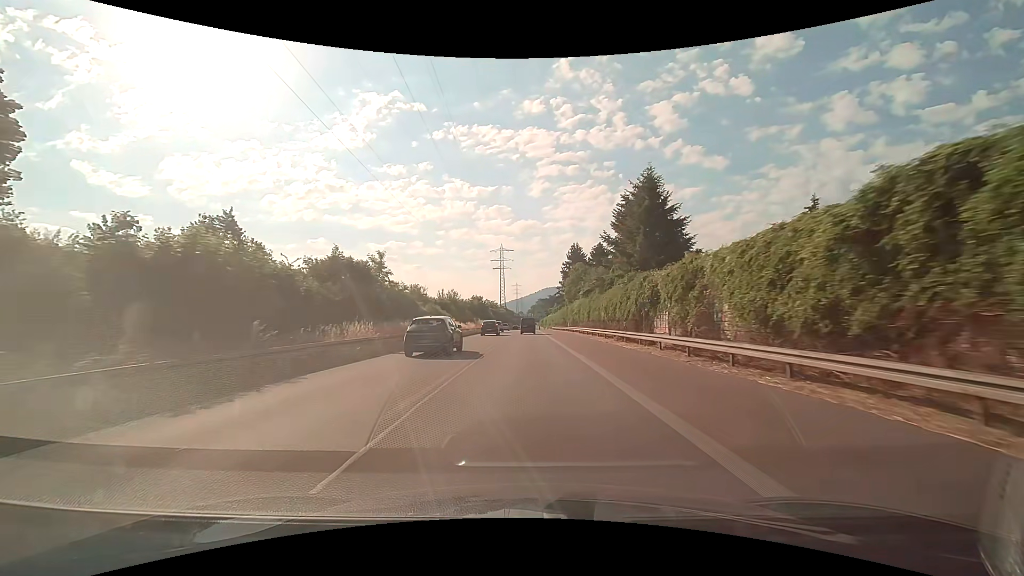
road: trunk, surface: asphalt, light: Day
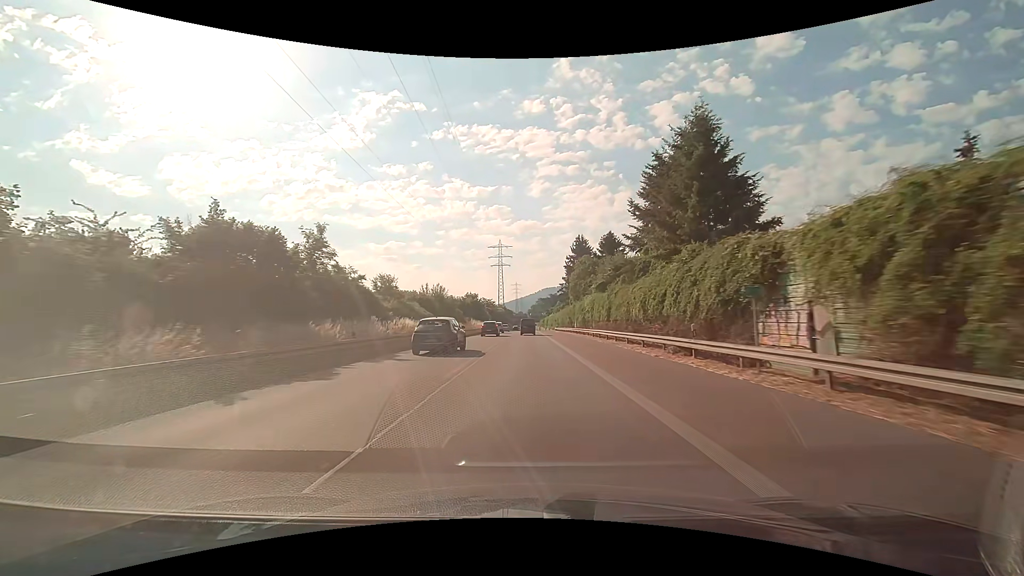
(0.0, +12.8) m; 0°
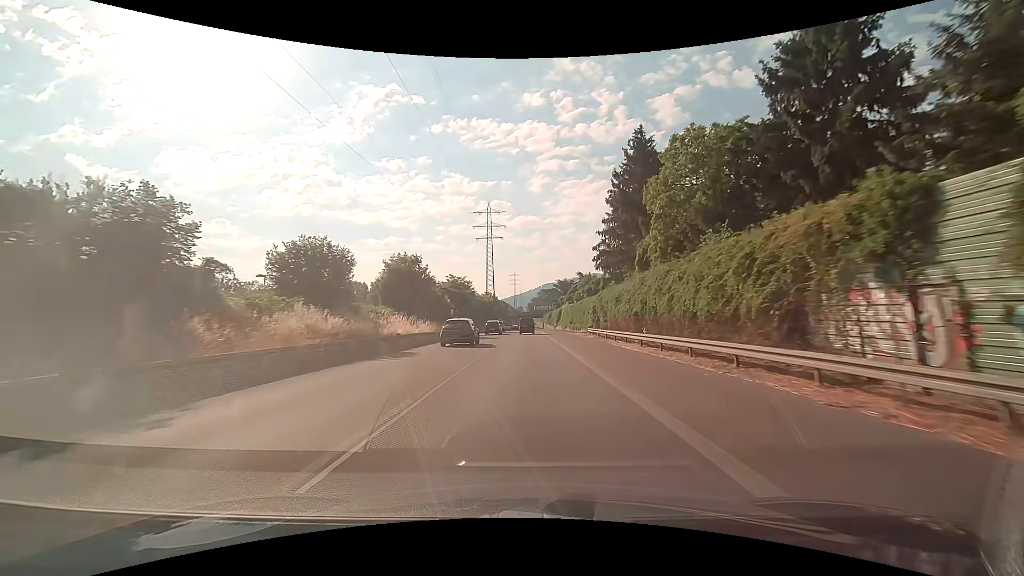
(-0.2, +63.9) m; 0°
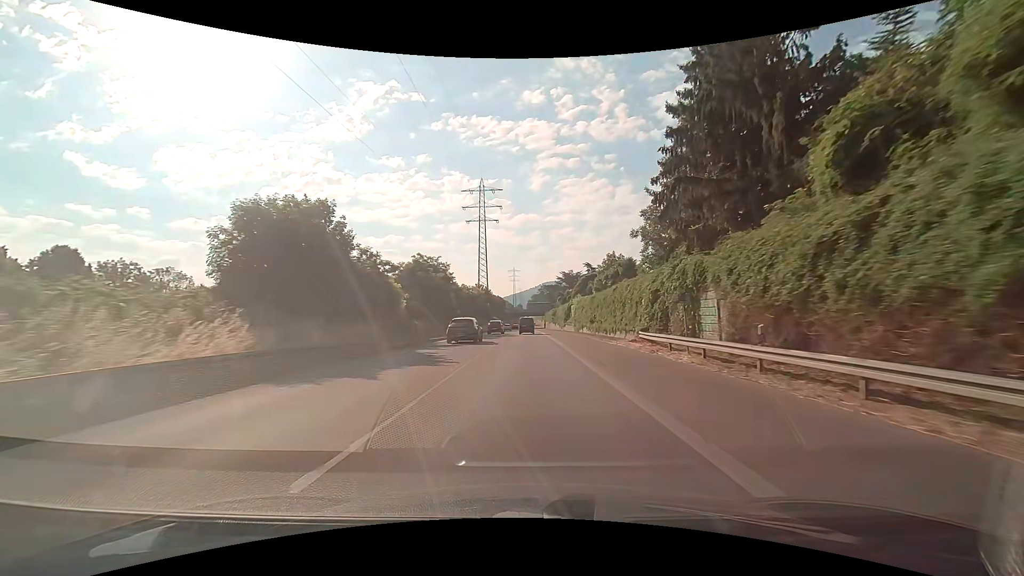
(-0.2, +25.5) m; 0°
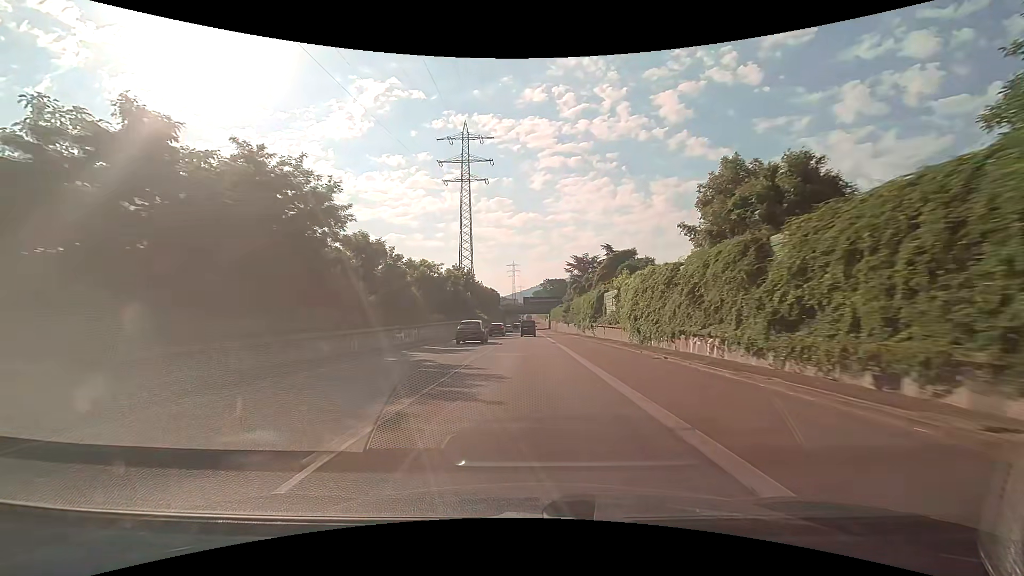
(-0.2, +38.2) m; 0°
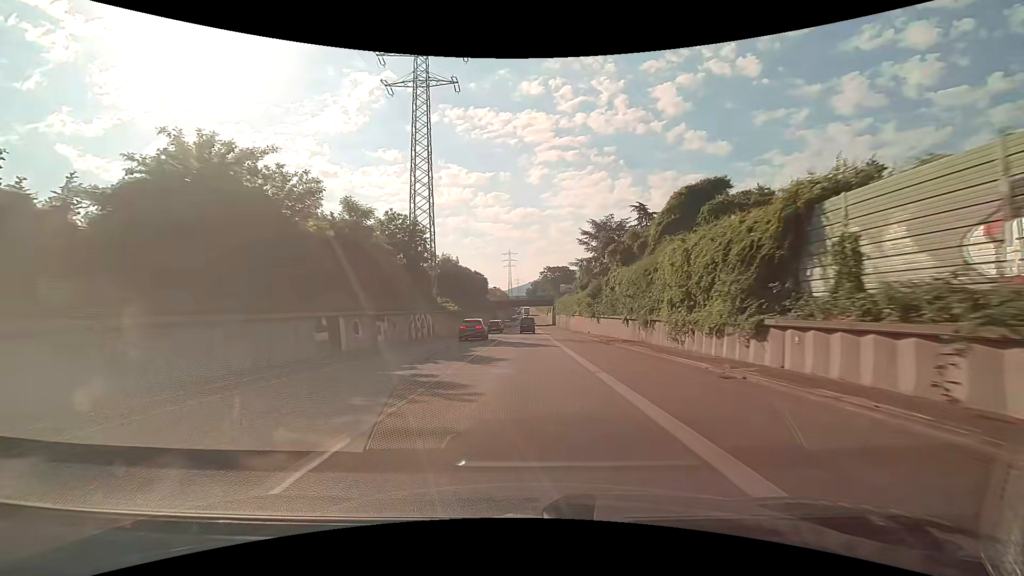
(+0.1, +38.3) m; 0°
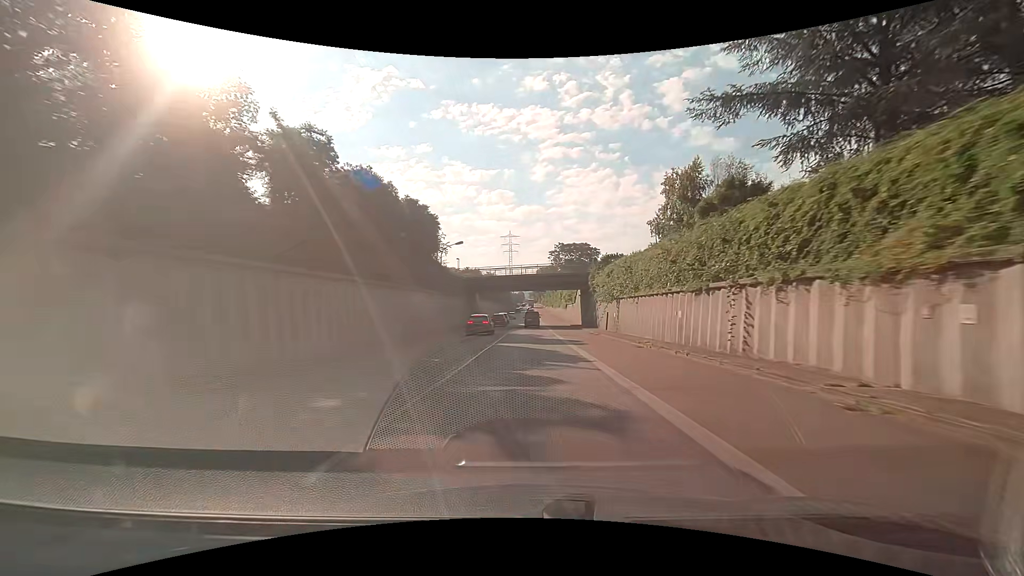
(-0.3, +64.0) m; -1°
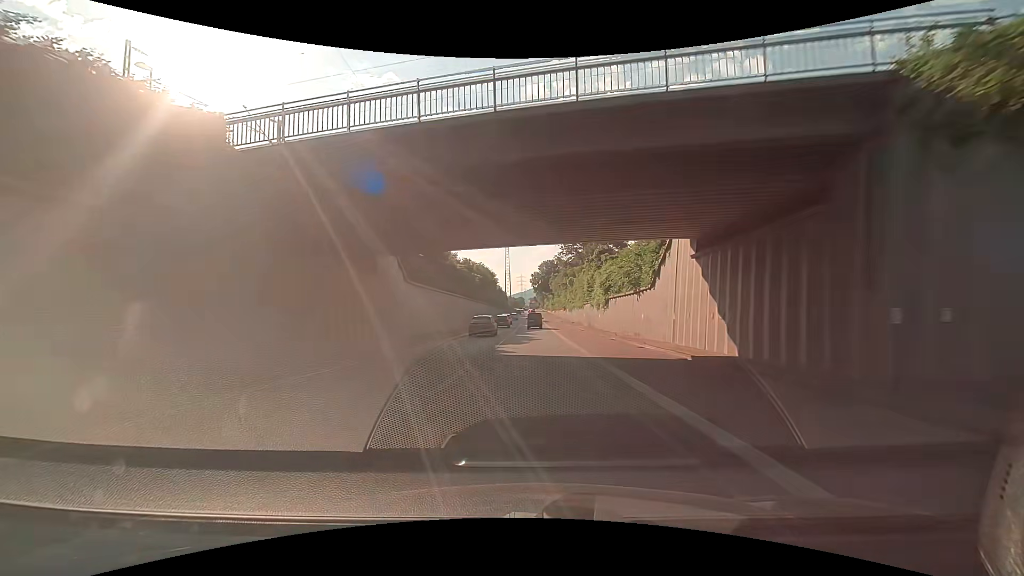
(+0.1, +49.5) m; 0°
(0, +10) (0, +20) (0, +30) (0, +40) (0, +50) (0, +60) (0, +70) (0, +80) (0, +90) (0, +100) m
